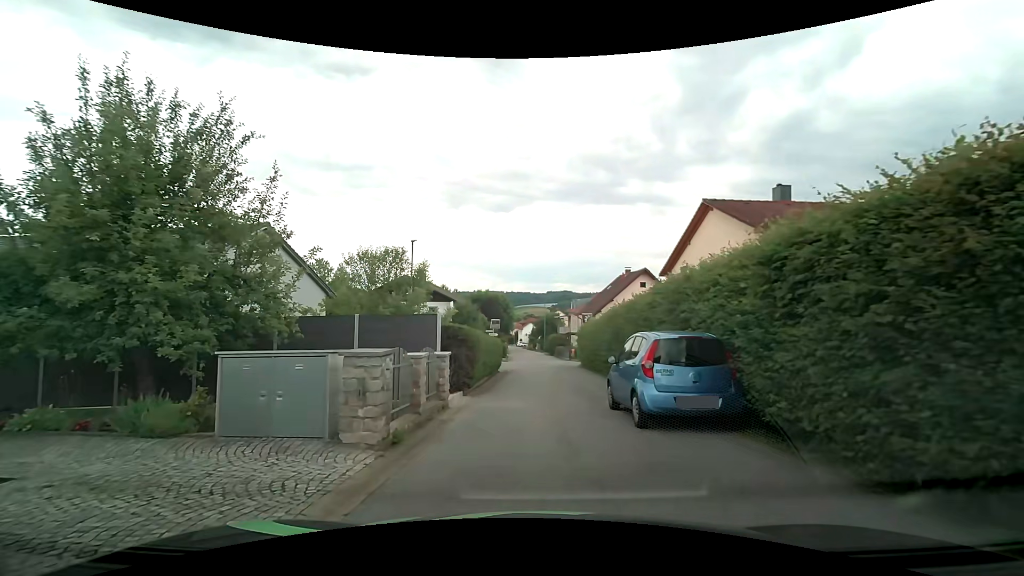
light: Day
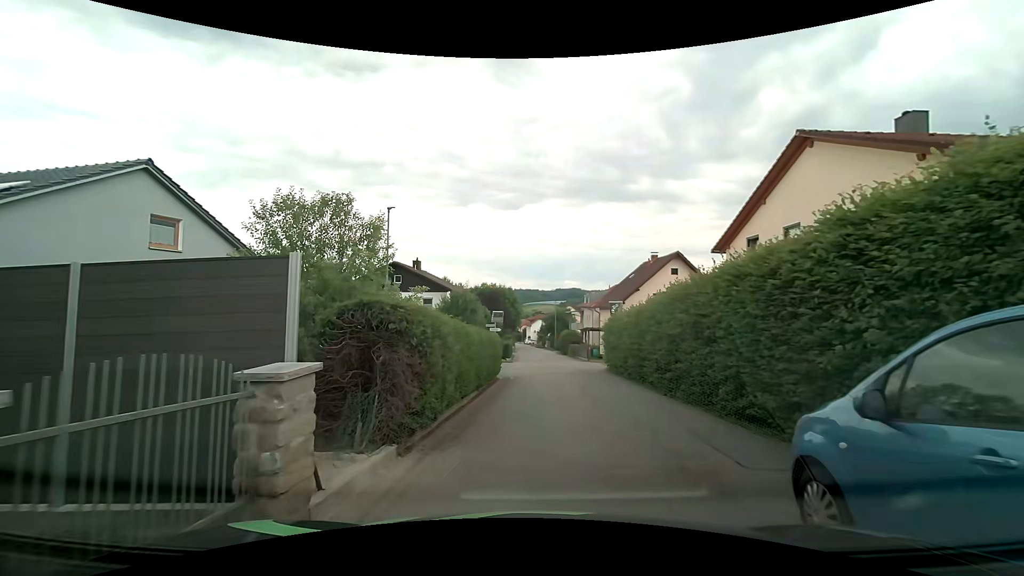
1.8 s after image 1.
(-0.1, +7.2) m; -1°
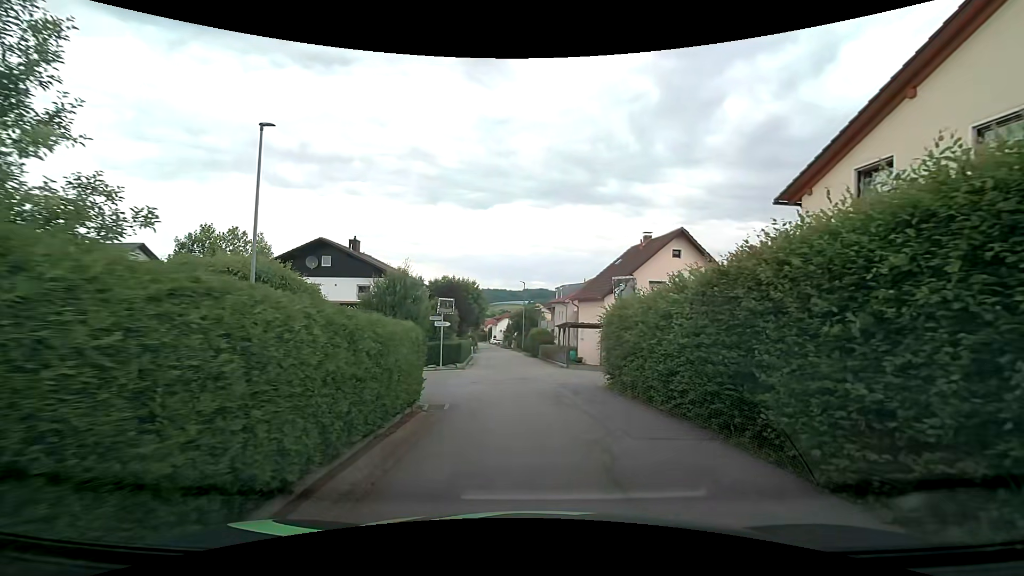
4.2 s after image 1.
(+0.1, +9.0) m; +3°
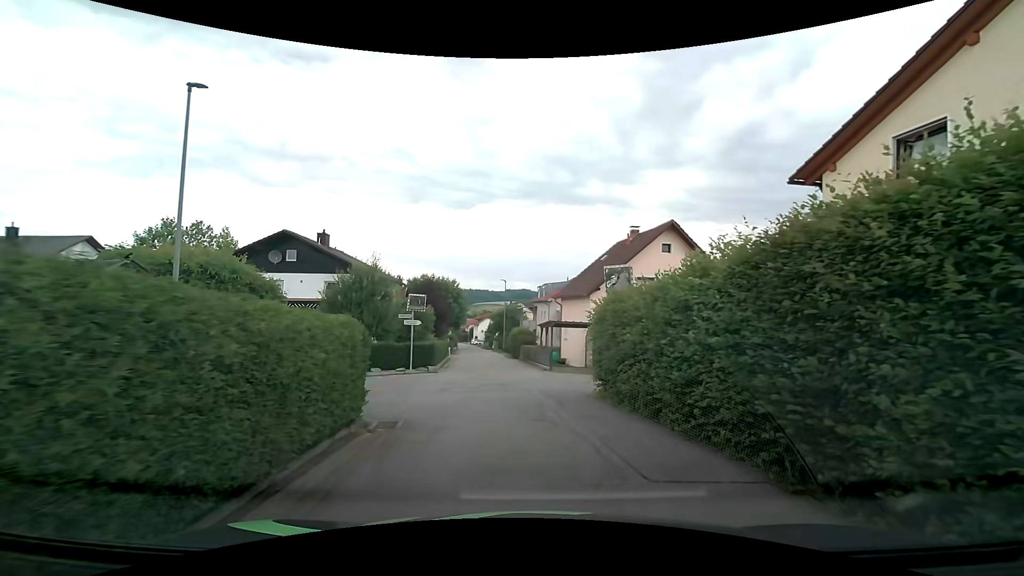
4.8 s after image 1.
(+0.1, +2.2) m; +3°
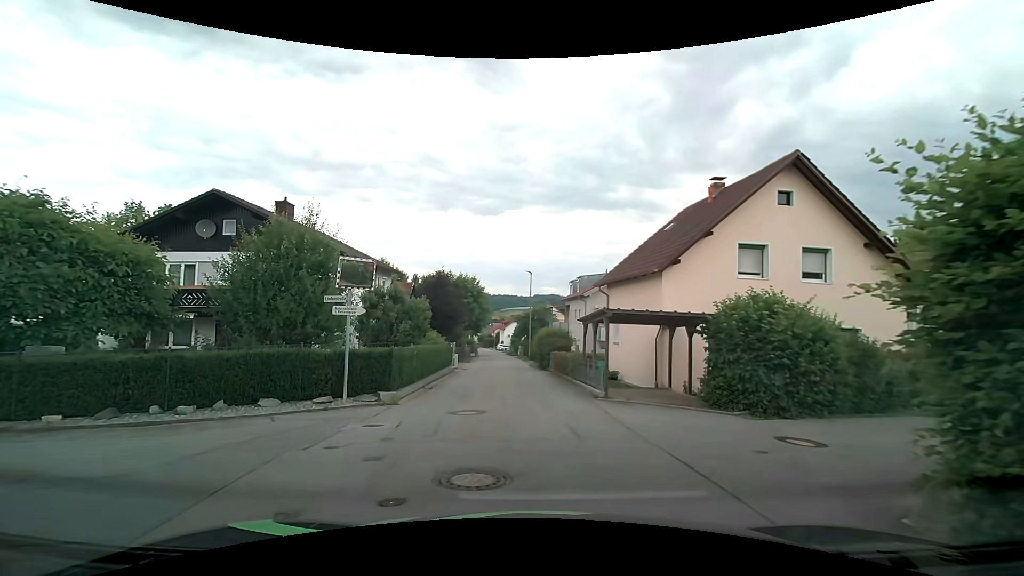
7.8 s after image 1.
(-0.2, +10.4) m; -3°
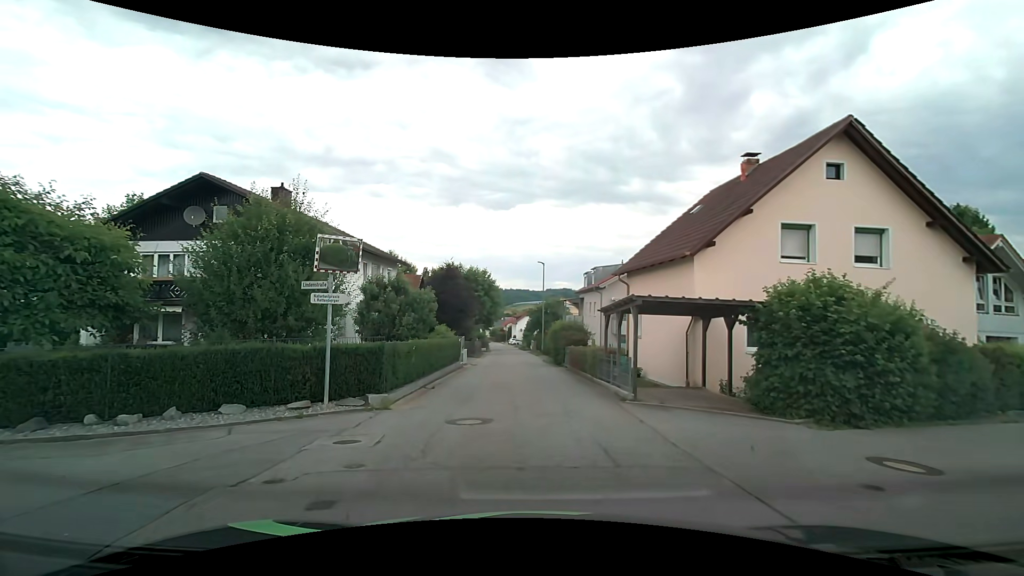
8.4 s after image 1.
(0.0, +1.9) m; -2°
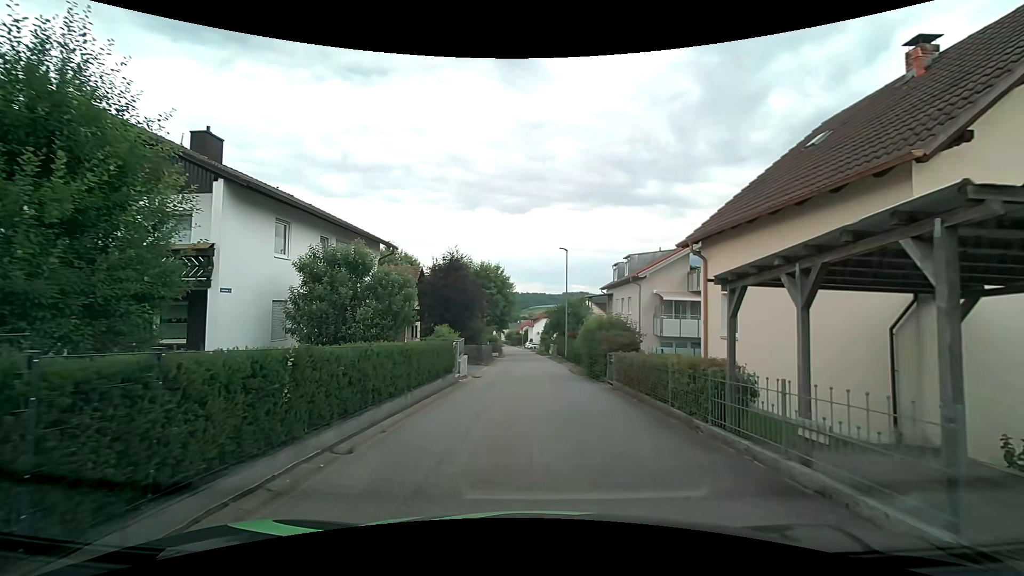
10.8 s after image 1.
(-0.1, +8.1) m; -1°
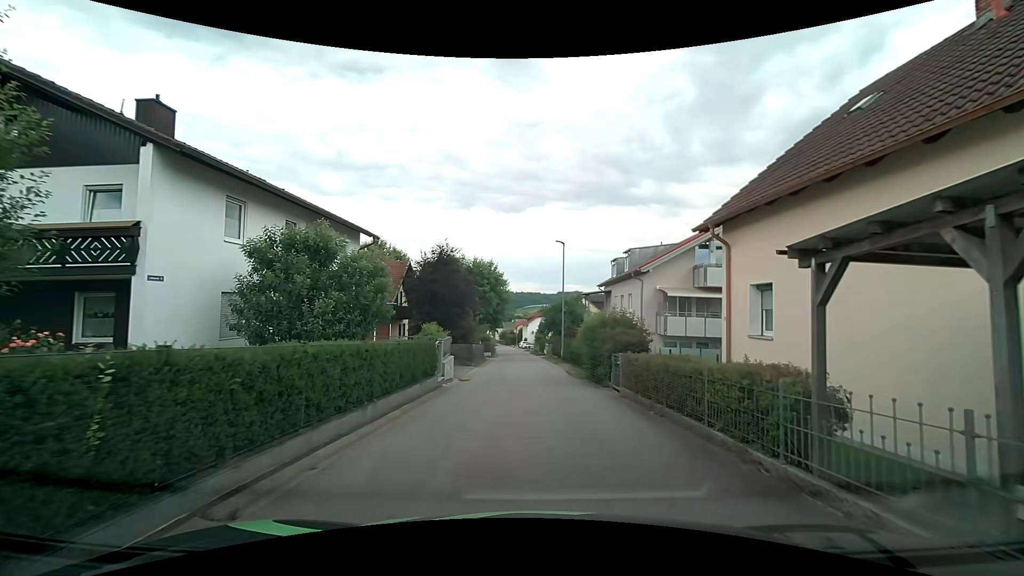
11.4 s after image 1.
(0.0, +2.3) m; -1°
(0, +10) (+1, +20) (+1, +30) (+1, +40) (+1, +50) (+1, +60) (0, +70) (0, +80) (0, +90) (-1, +100) m
